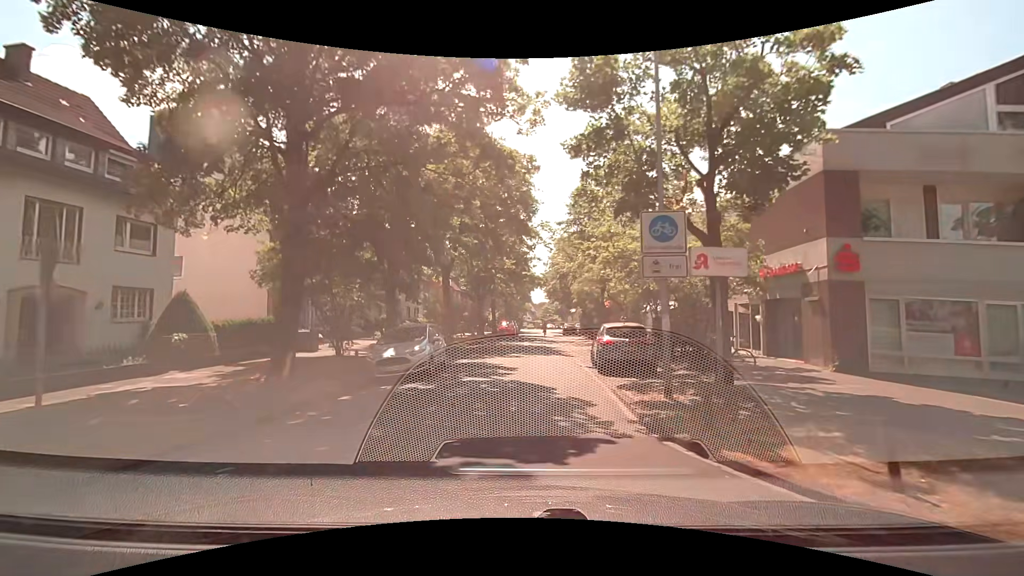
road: residential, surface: asphalt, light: Day
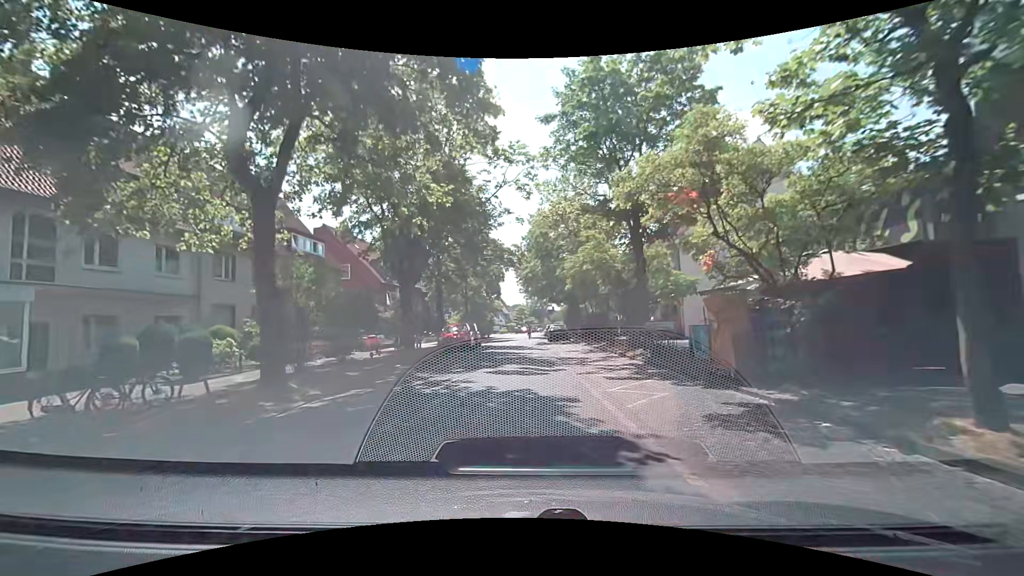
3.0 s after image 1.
(+0.4, +20.2) m; +3°
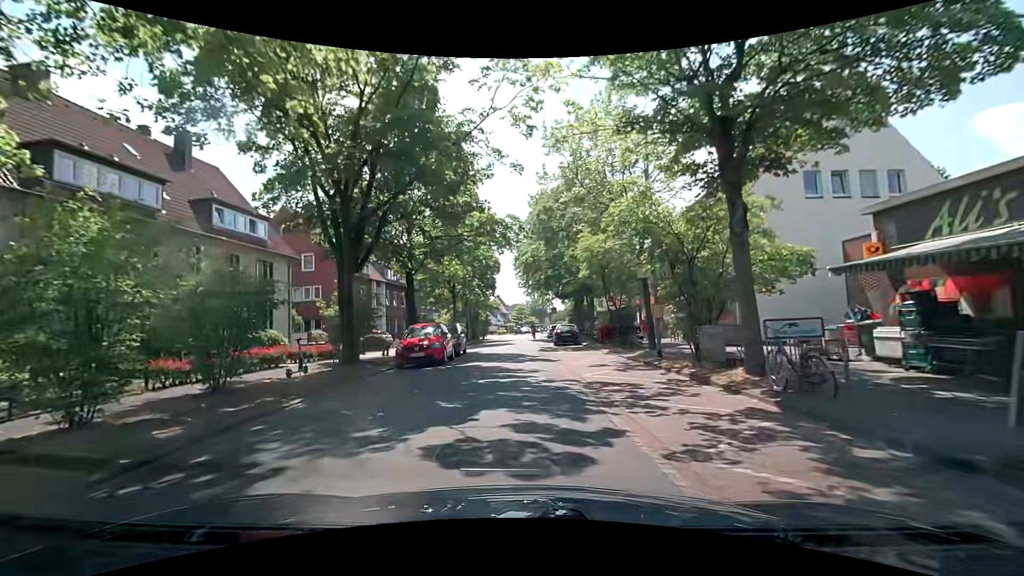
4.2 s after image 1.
(0.0, +8.7) m; 0°
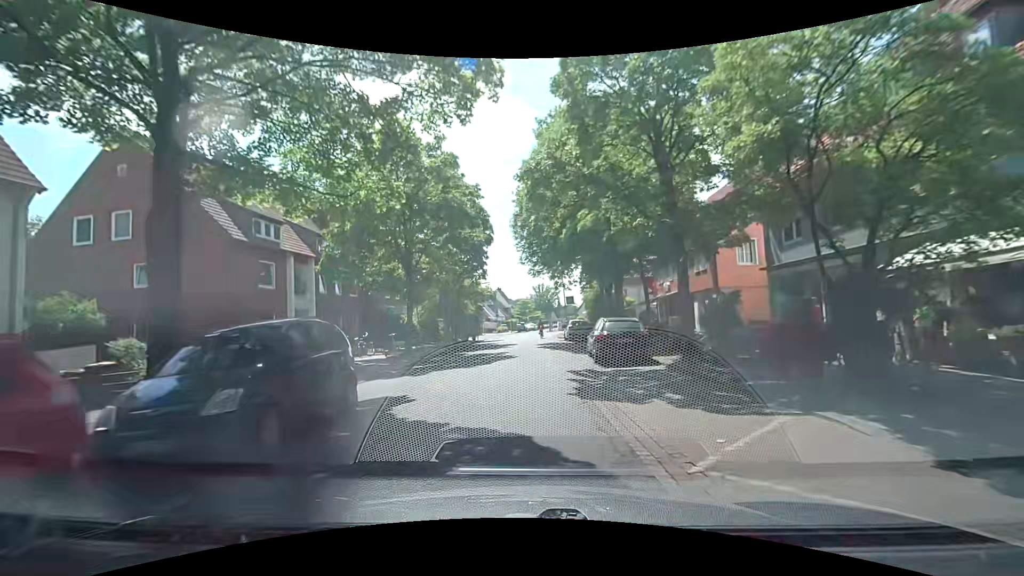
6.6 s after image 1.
(0.0, +18.0) m; -1°
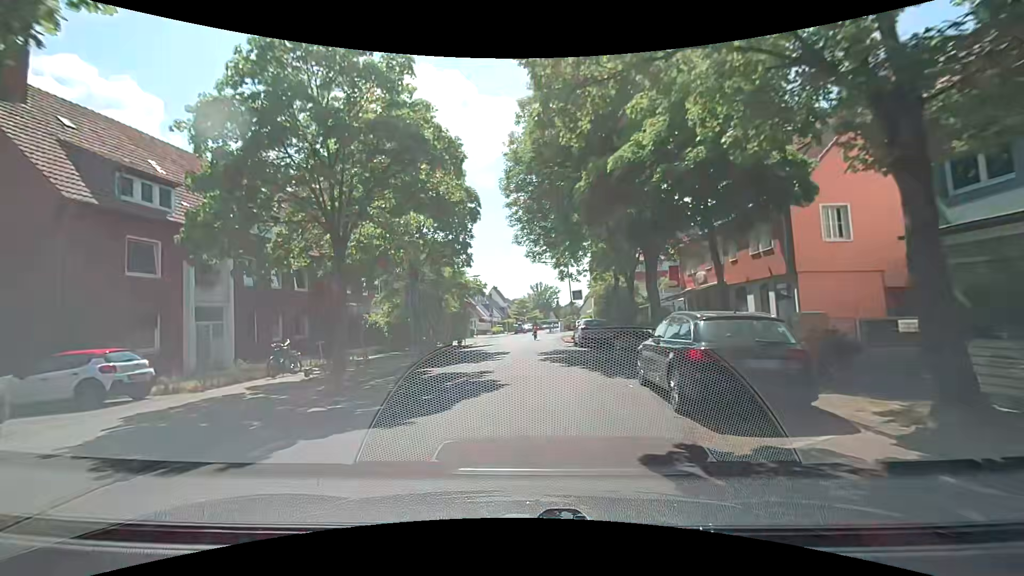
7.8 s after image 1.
(+0.3, +8.9) m; +1°
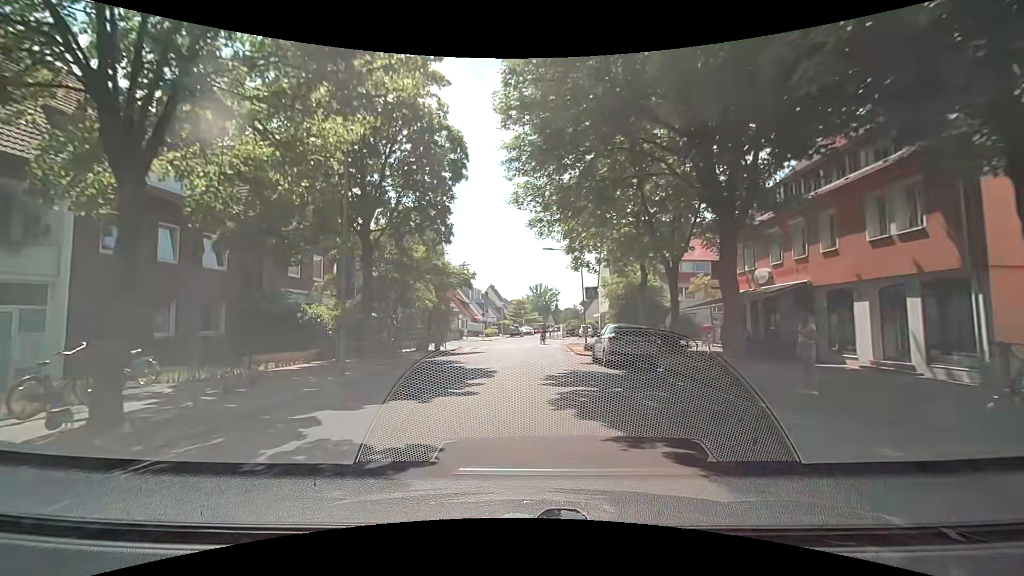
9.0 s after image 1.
(0.0, +8.6) m; 0°
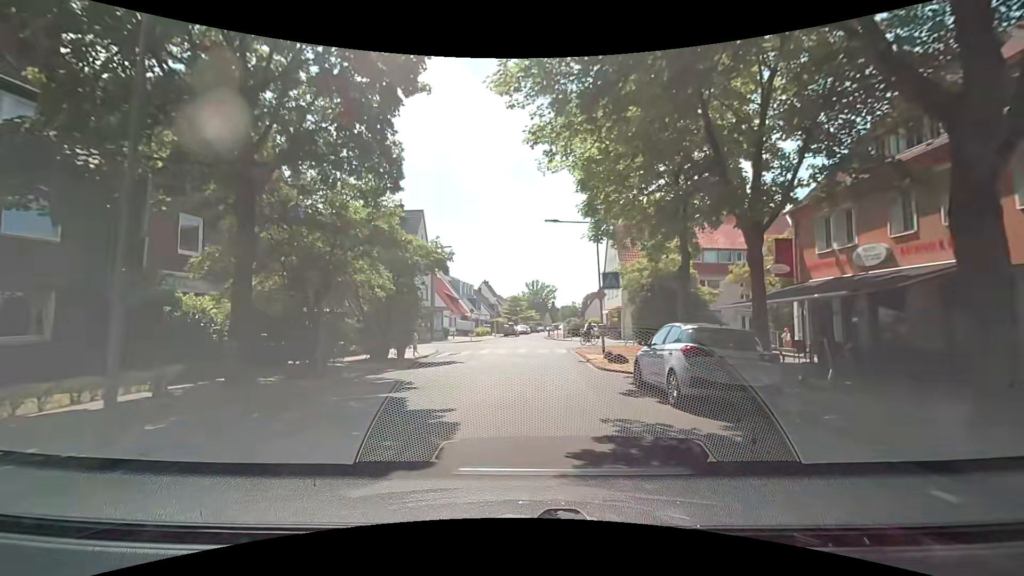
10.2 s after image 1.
(+0.1, +8.0) m; +2°
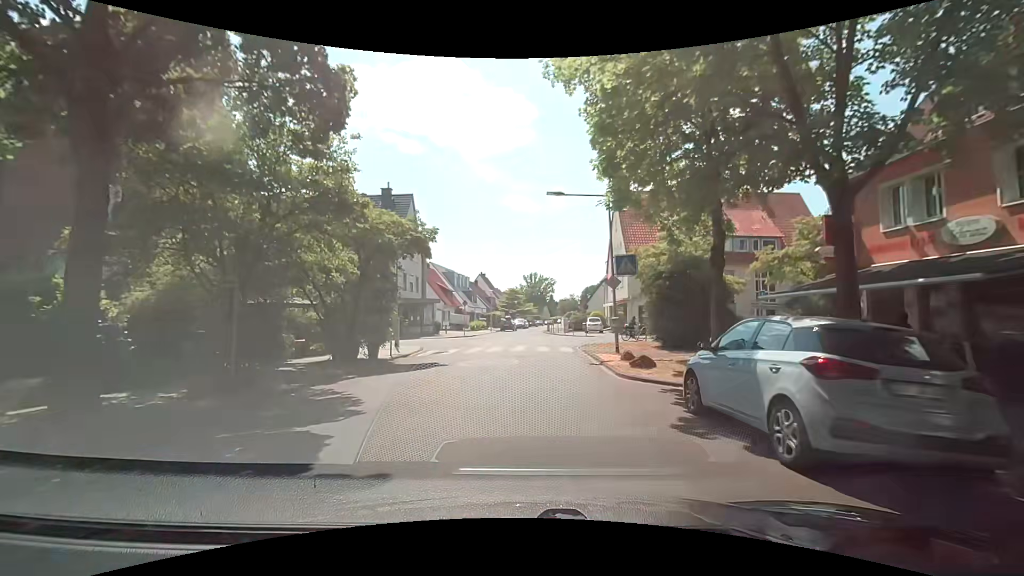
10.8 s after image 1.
(-0.1, +3.7) m; -2°
